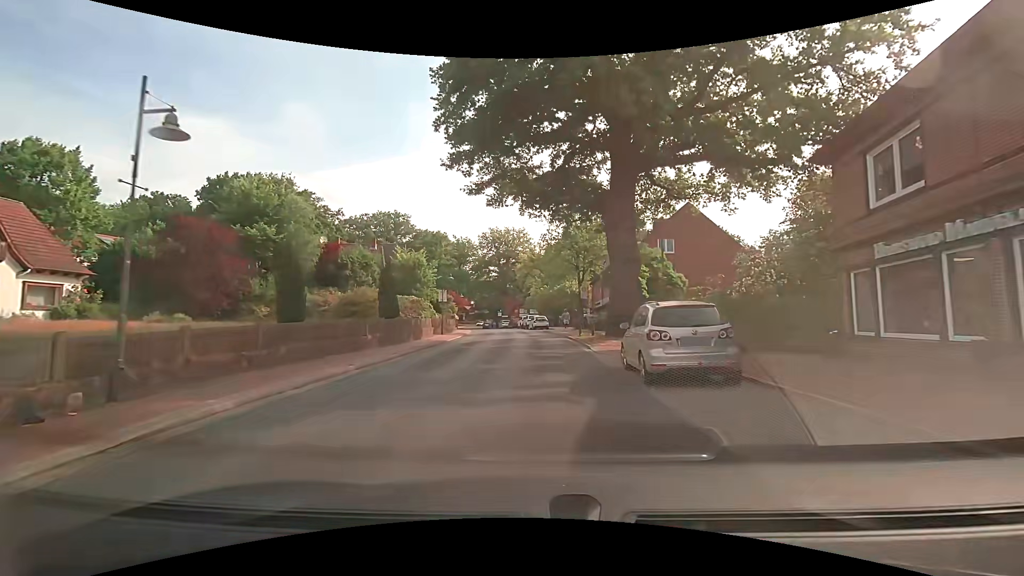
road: secondary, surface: asphalt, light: Day
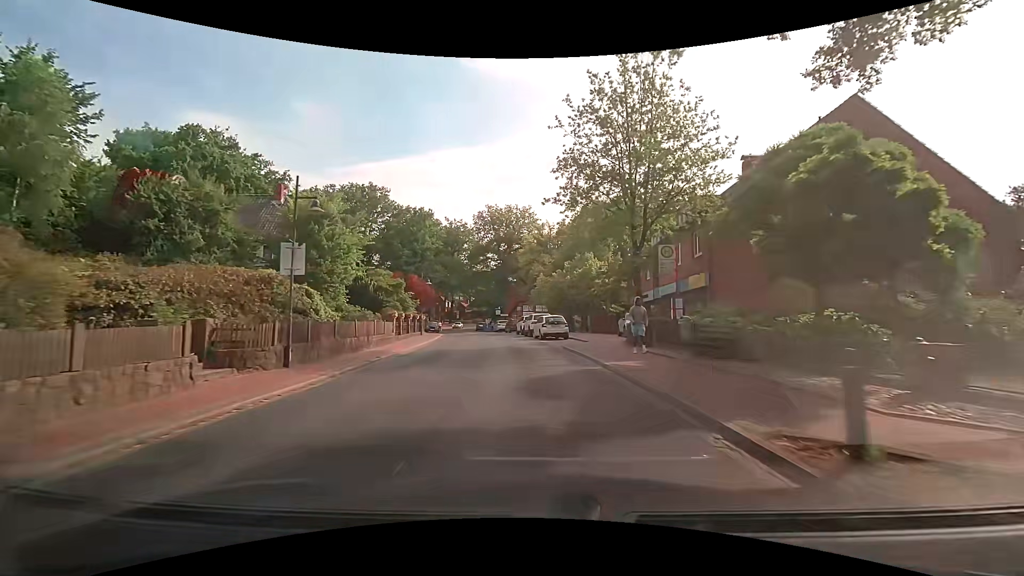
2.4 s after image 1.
(-0.1, +23.3) m; -1°
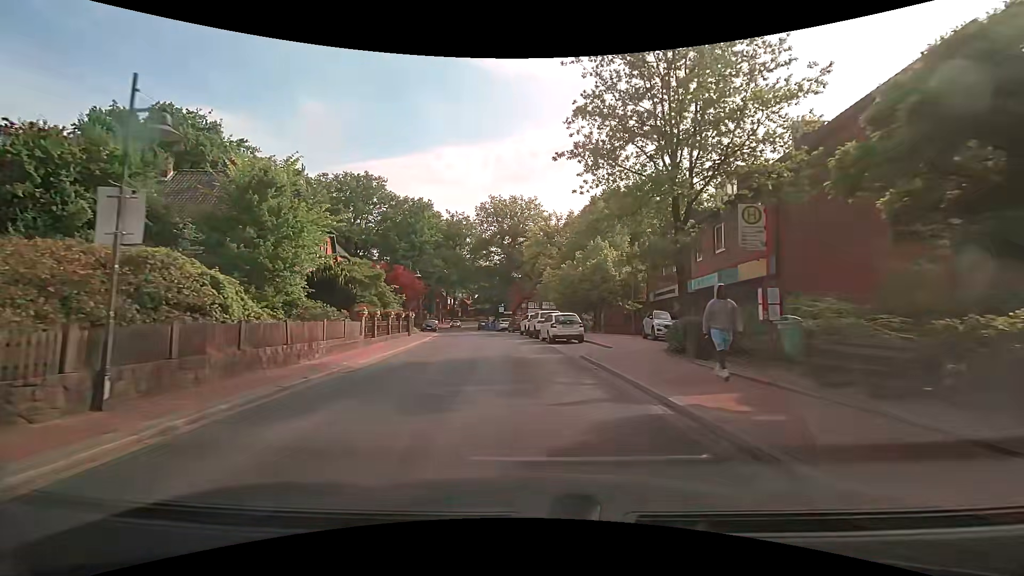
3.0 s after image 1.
(0.0, +5.8) m; 0°
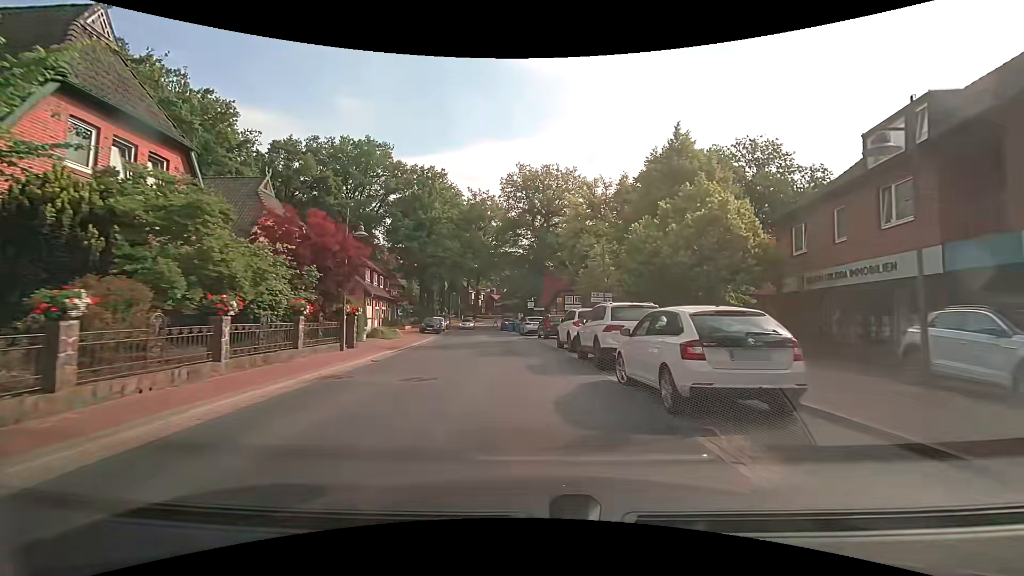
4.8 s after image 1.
(-0.6, +17.1) m; -4°
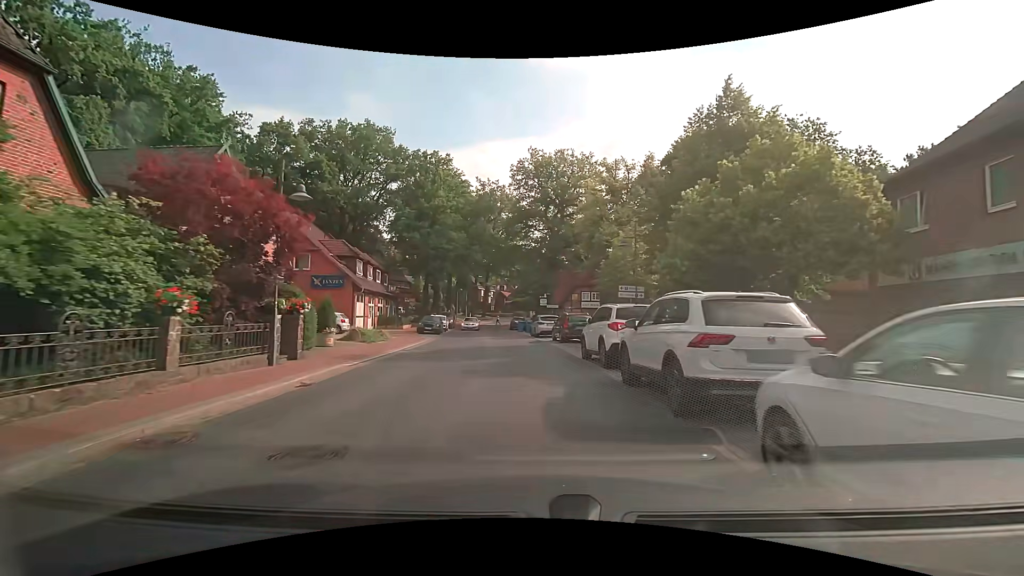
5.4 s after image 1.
(0.0, +5.7) m; -1°
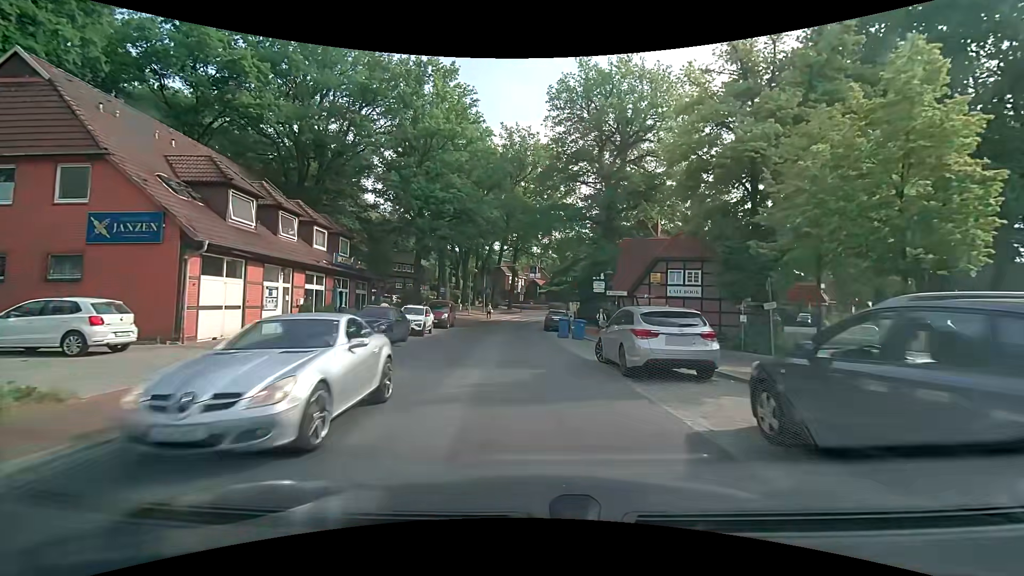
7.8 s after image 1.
(-0.7, +22.1) m; -4°
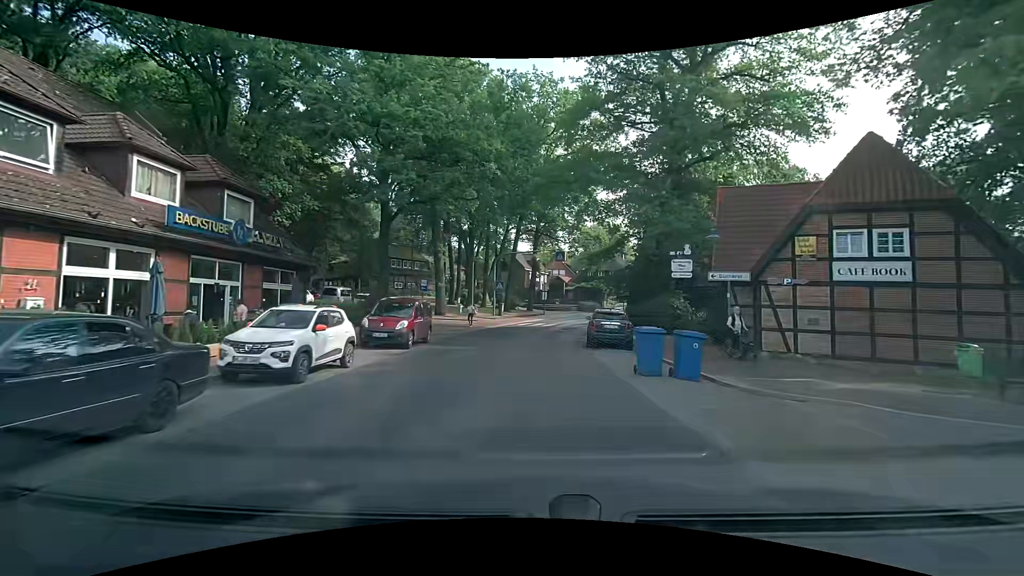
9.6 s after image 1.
(-0.1, +15.1) m; -1°
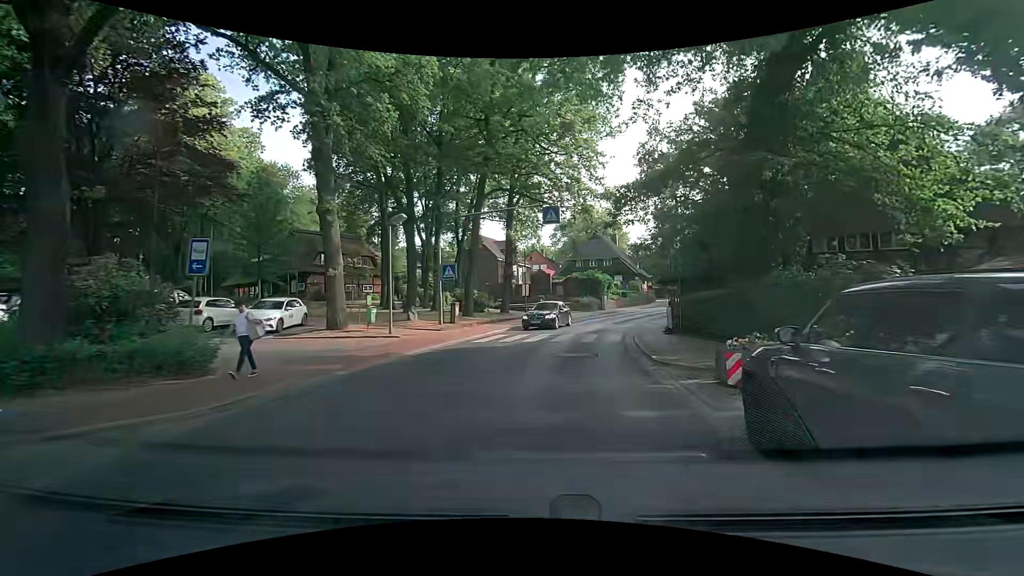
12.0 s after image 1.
(-0.1, +18.1) m; +2°
(0, +10) (+1, +20) (+3, +30) (+7, +39) (+11, +48) (+15, +57) (+19, +66) (+23, +76) (+27, +85) (+30, +94) m
